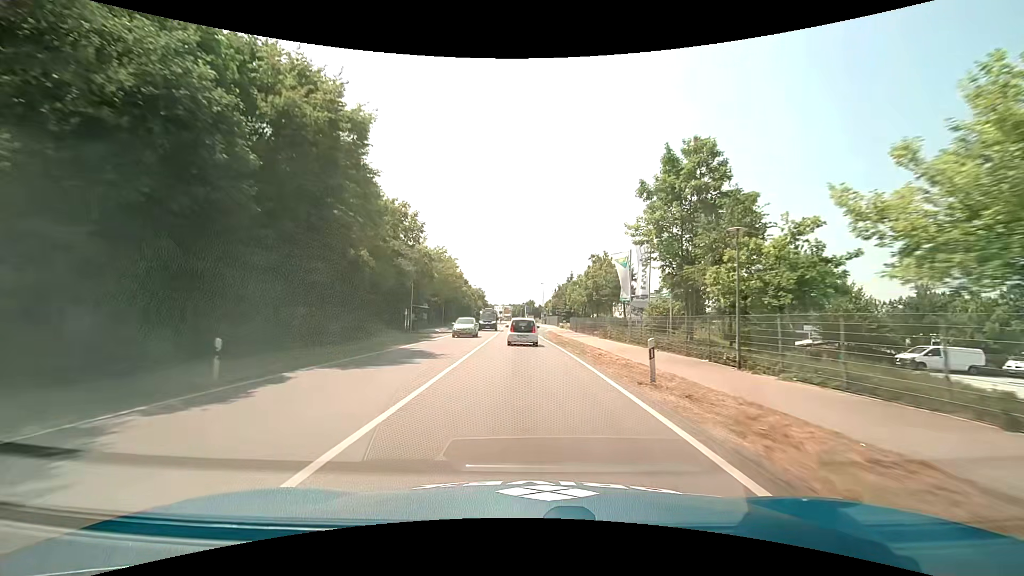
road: primary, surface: asphalt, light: Day
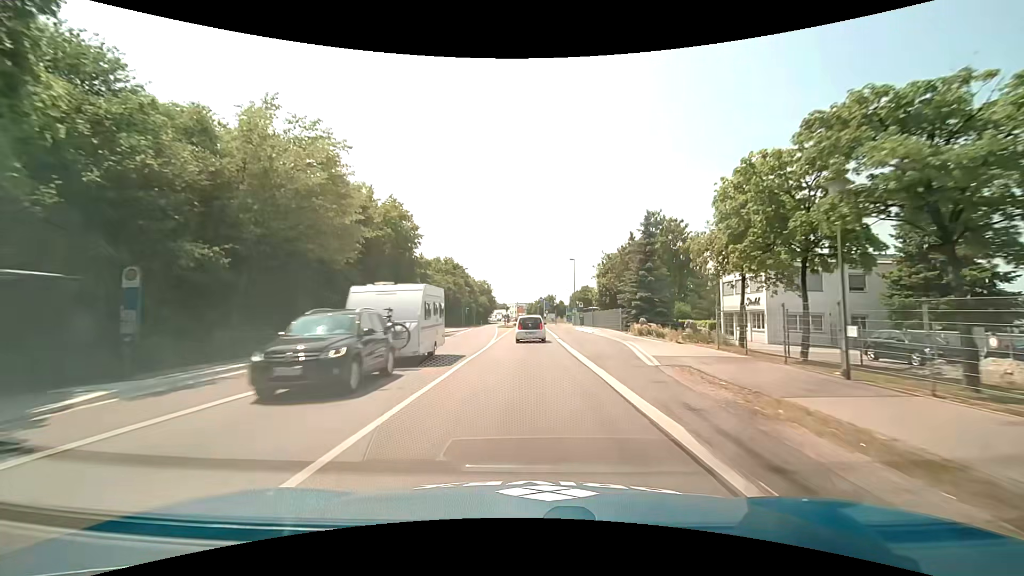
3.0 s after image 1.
(-1.0, +47.2) m; -2°
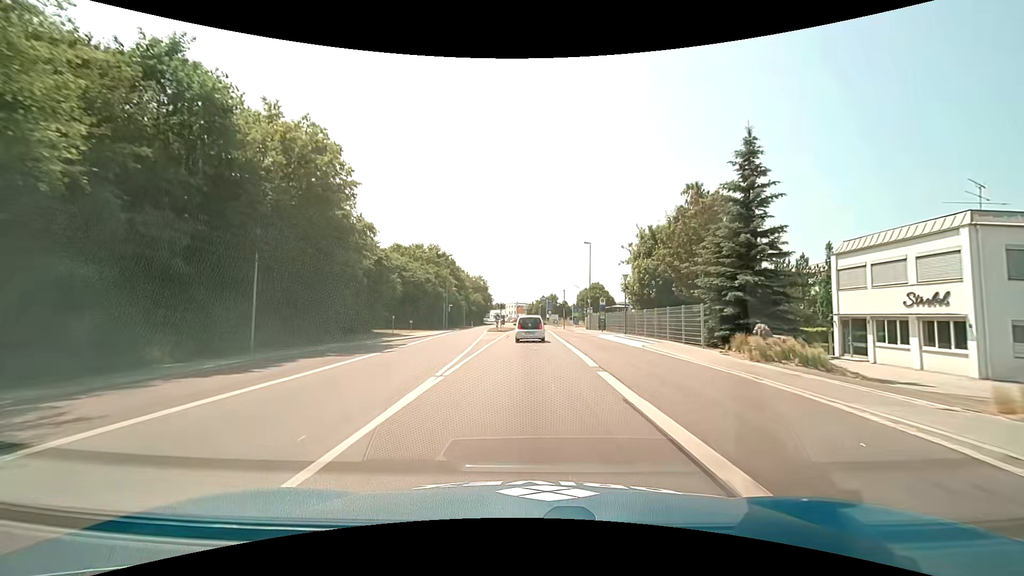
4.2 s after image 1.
(0.0, +18.2) m; 0°
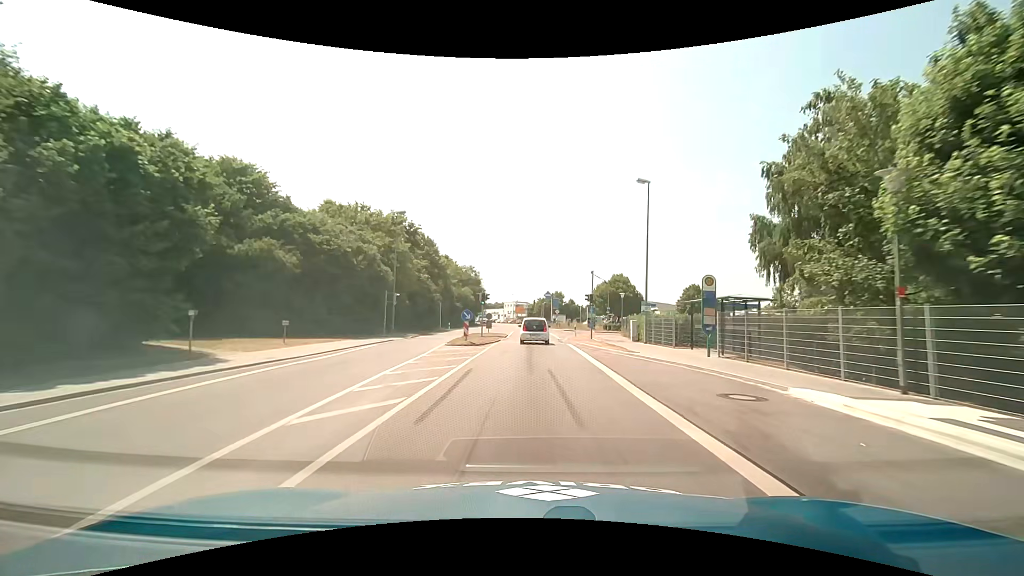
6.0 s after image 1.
(+0.1, +26.7) m; 0°
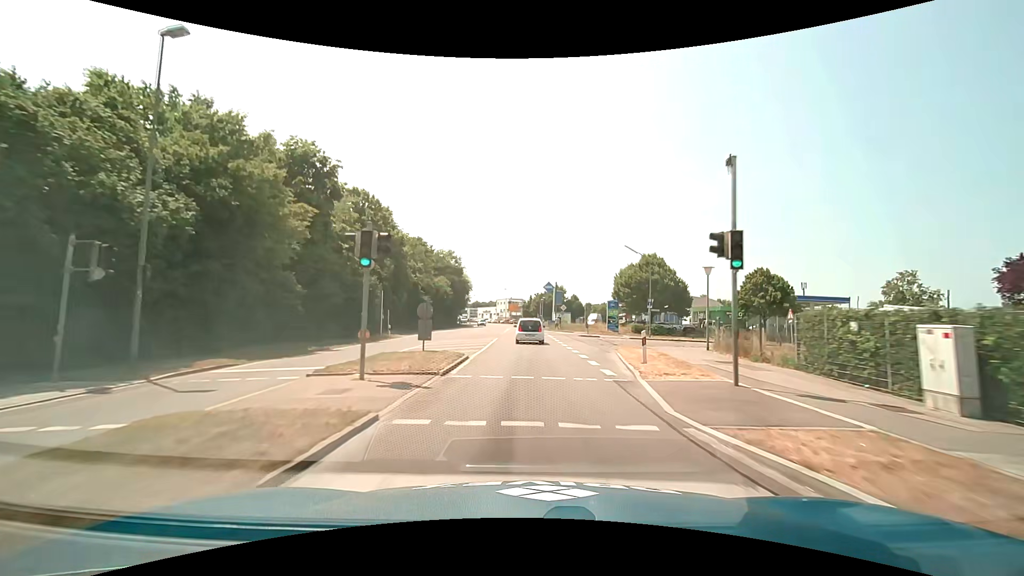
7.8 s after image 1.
(+0.1, +25.8) m; +1°
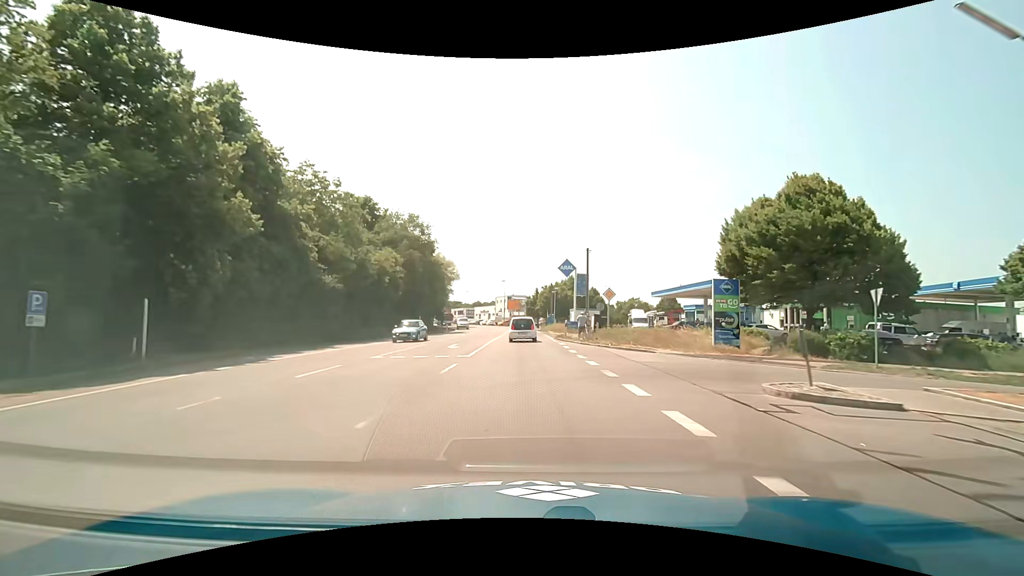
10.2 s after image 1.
(-0.3, +33.4) m; -1°
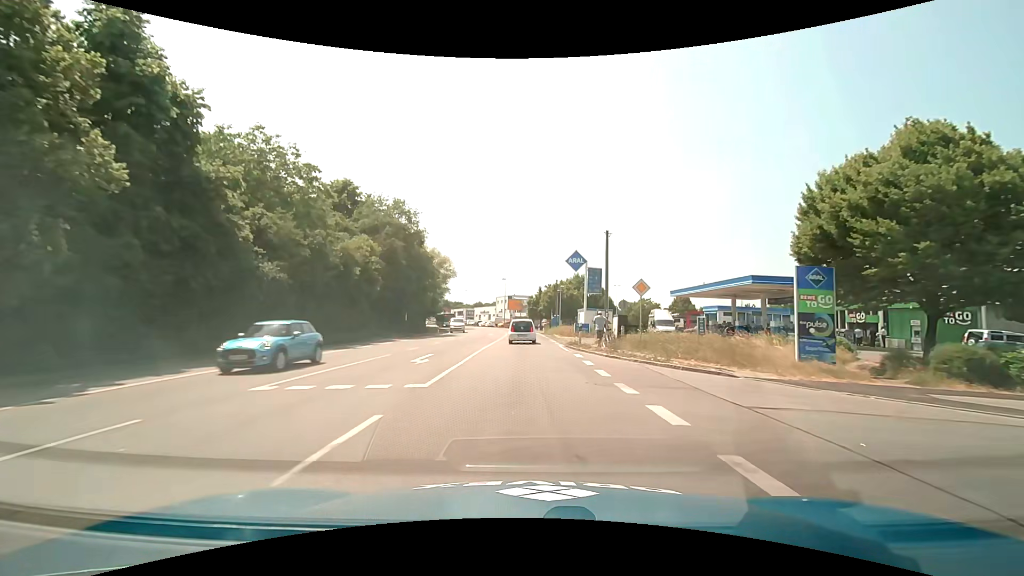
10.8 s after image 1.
(-0.1, +8.1) m; 0°
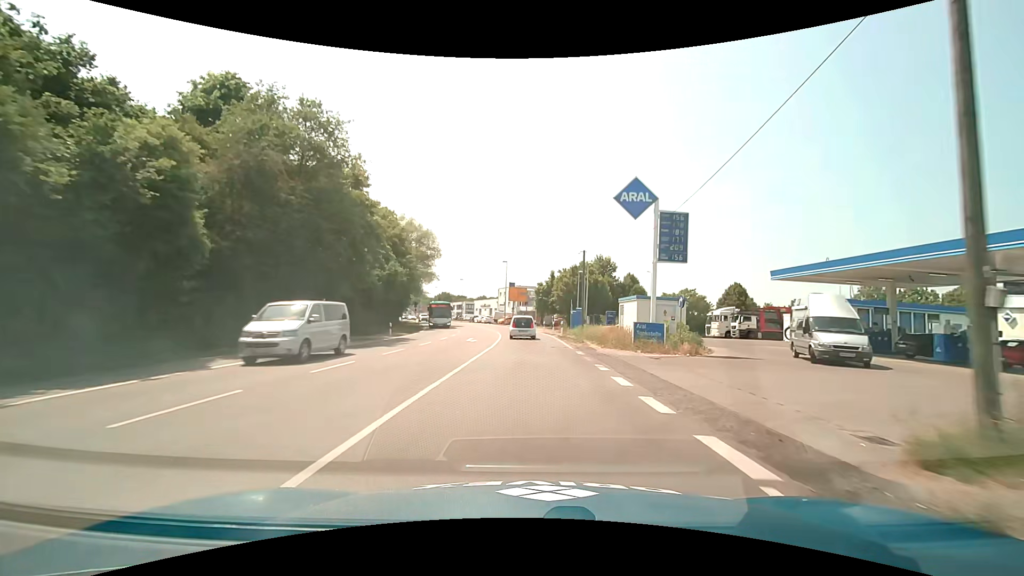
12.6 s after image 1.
(-0.2, +23.2) m; -1°
(0, +10) (0, +20) (0, +30) (-1, +40) (-2, +50) (-3, +60) (-5, +70) (-8, +79) (-10, +89) (-13, +99) m
